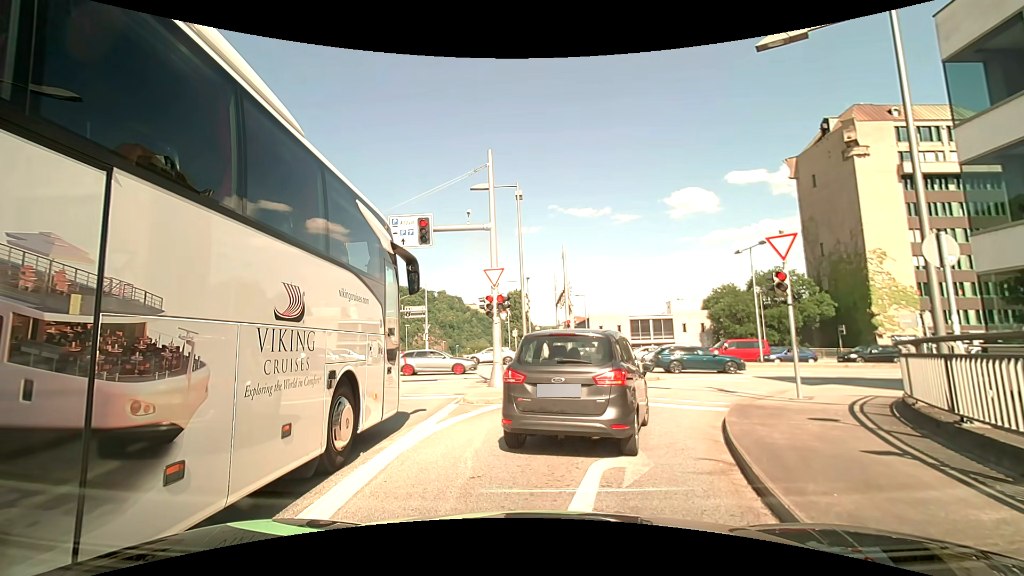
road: primary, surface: asphalt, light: Day
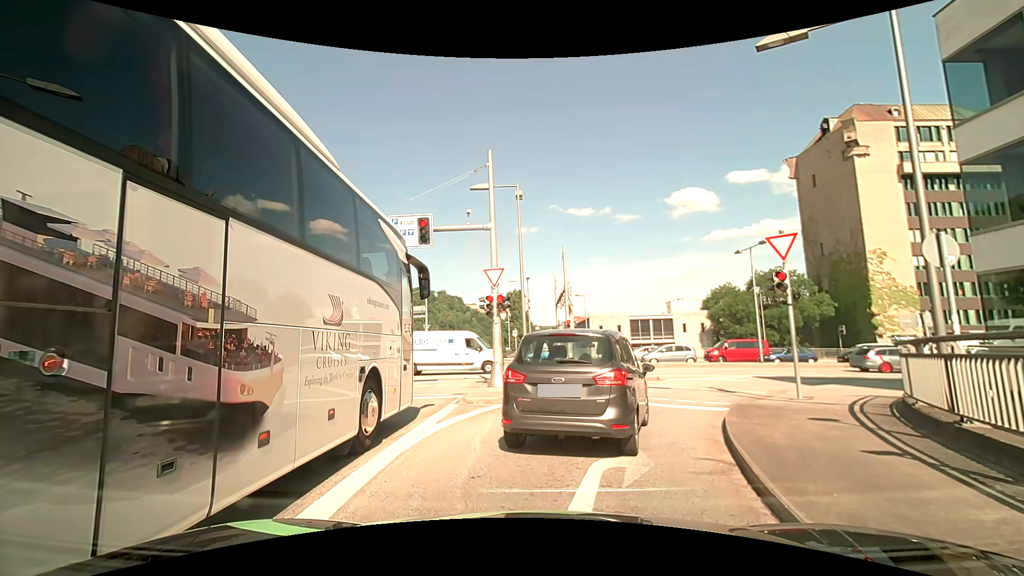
(0.0, 0.0) m; 0°
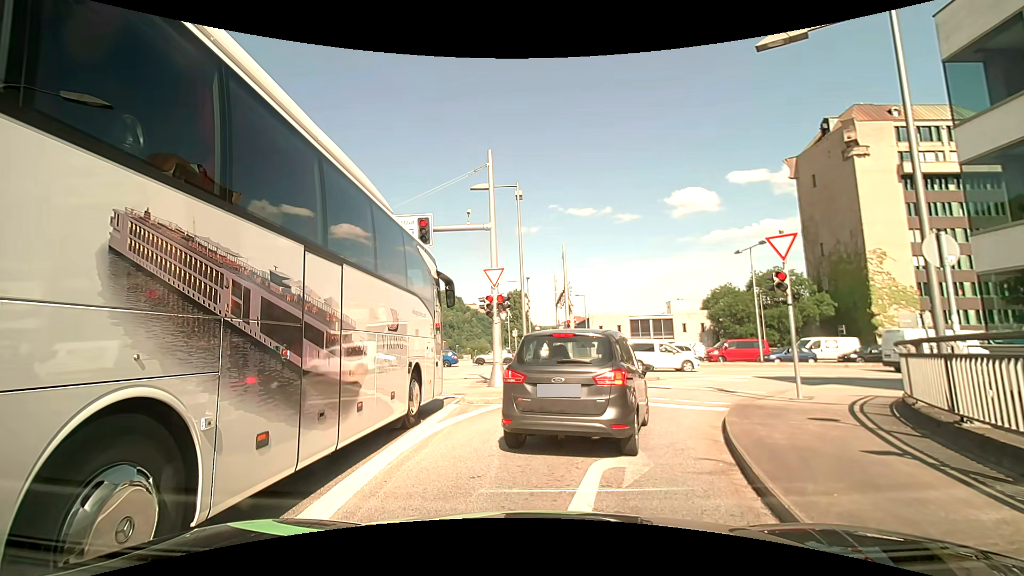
(0.0, 0.0) m; 0°
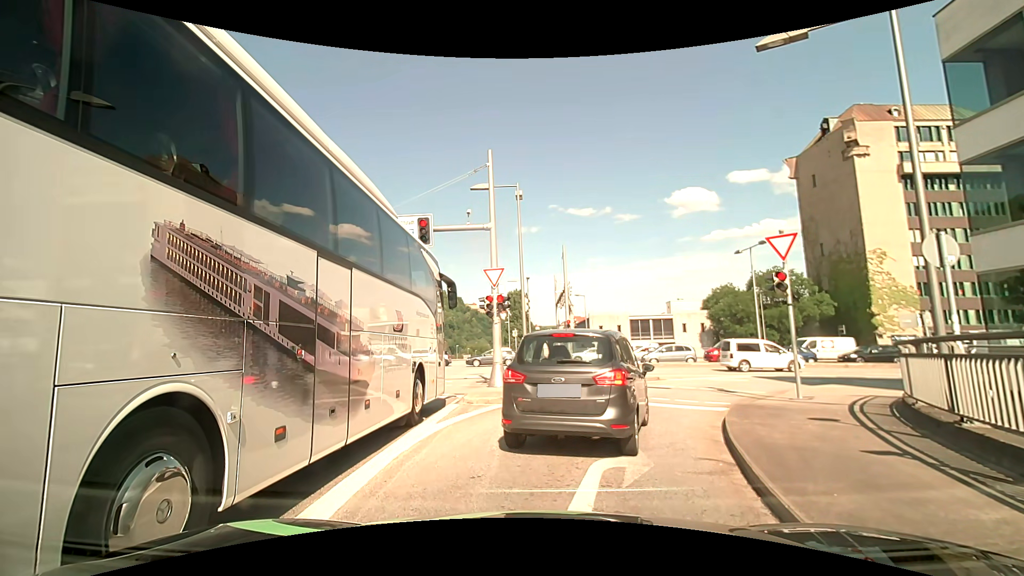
(0.0, 0.0) m; 0°
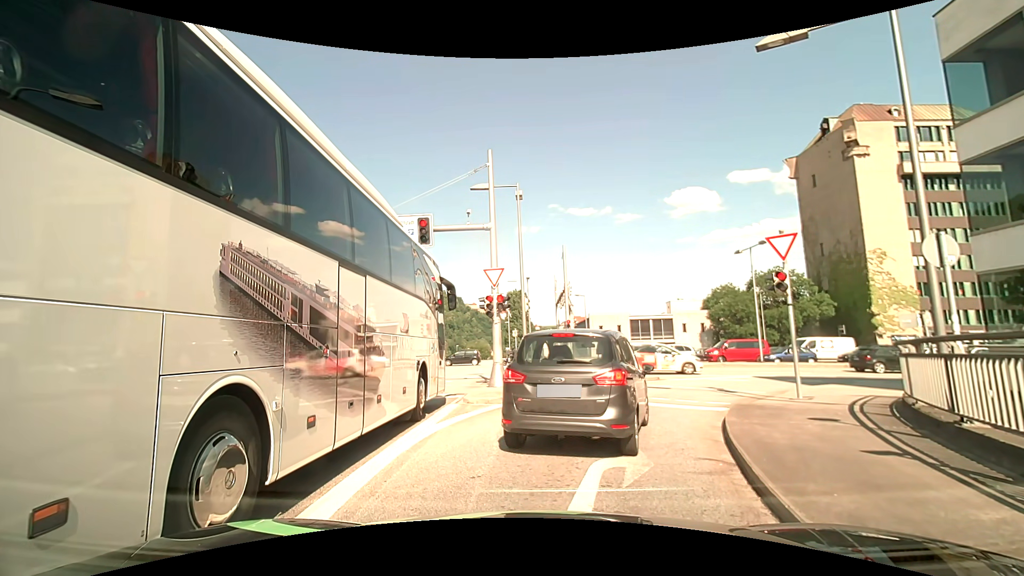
(0.0, 0.0) m; 0°
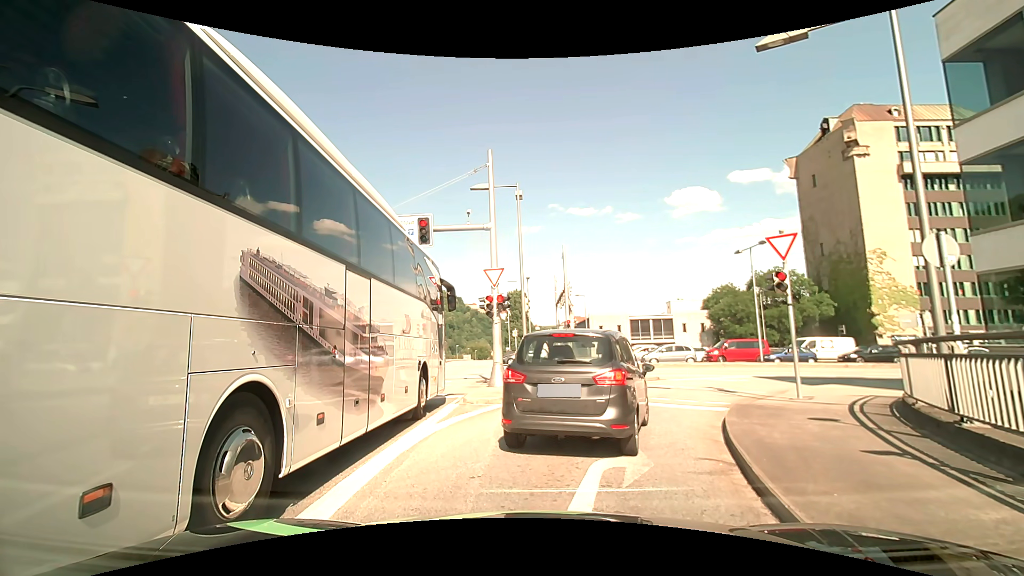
(0.0, 0.0) m; 0°
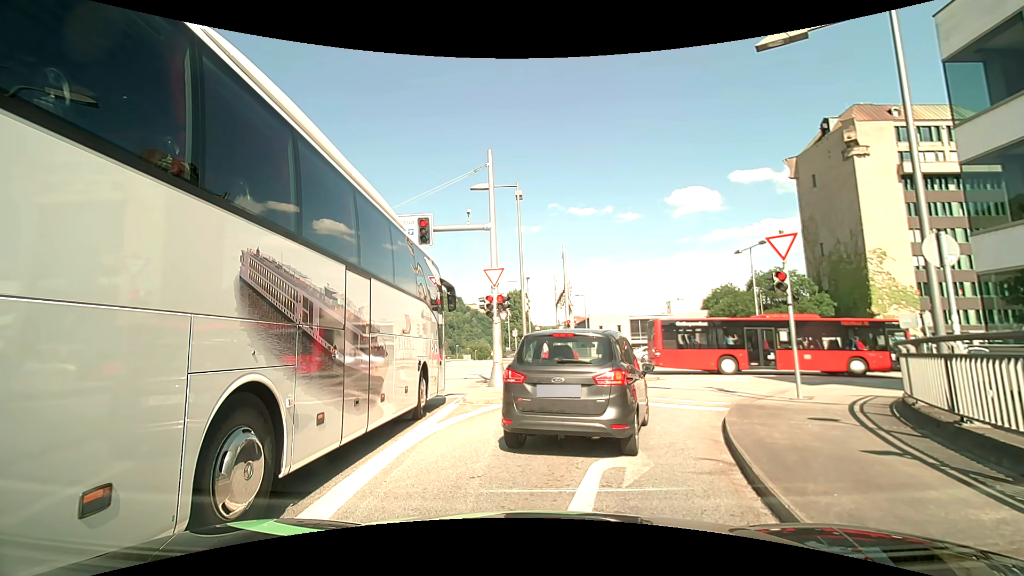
(0.0, 0.0) m; 0°
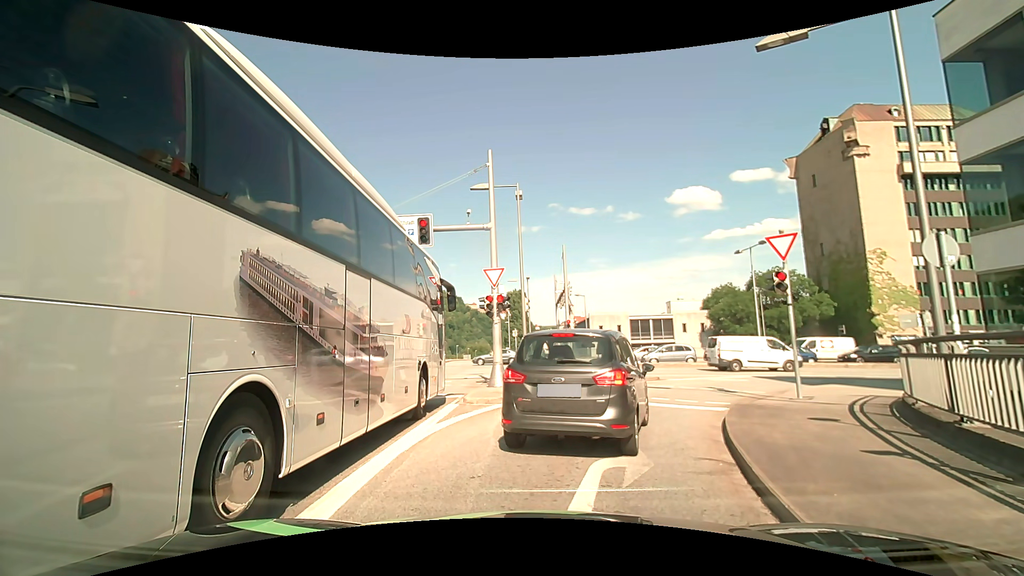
(0.0, 0.0) m; 0°
